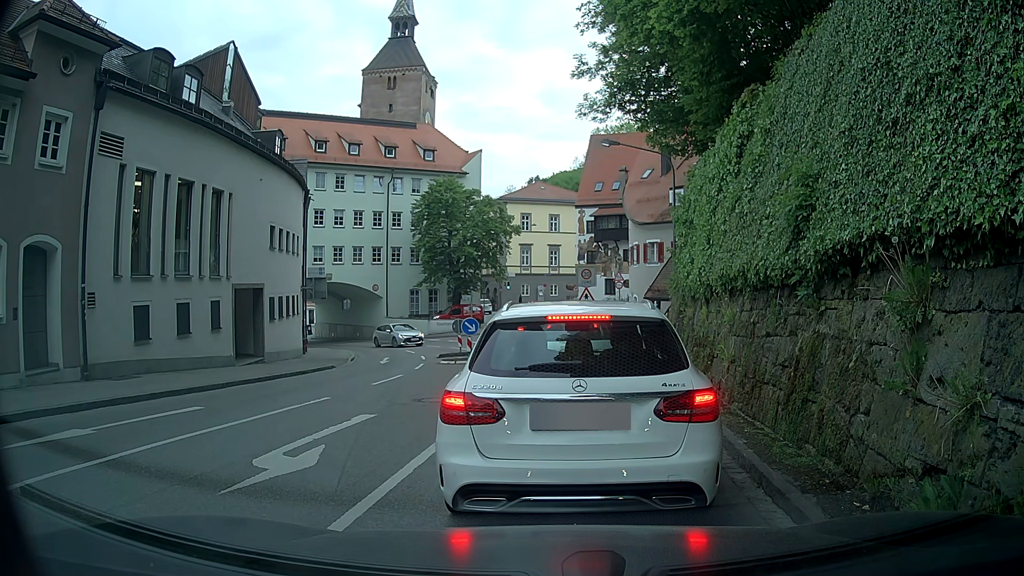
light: Day
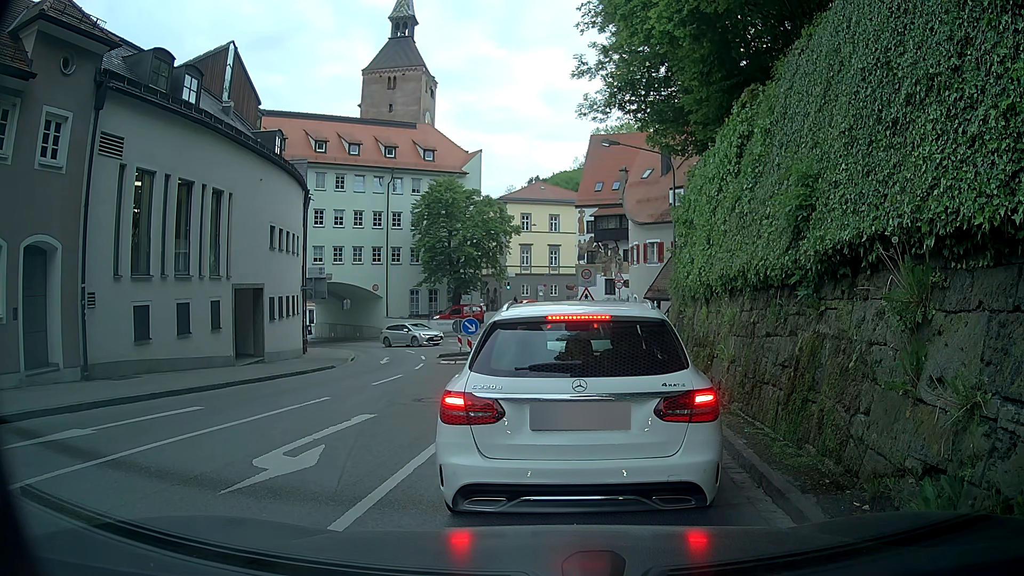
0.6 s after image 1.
(0.0, 0.0) m; 0°
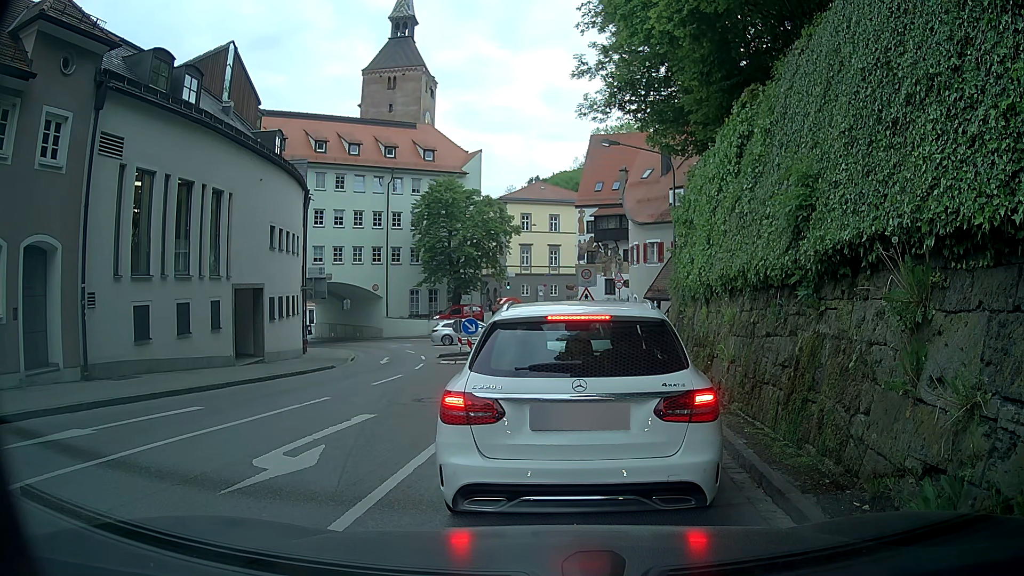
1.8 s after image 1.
(0.0, 0.0) m; 0°
